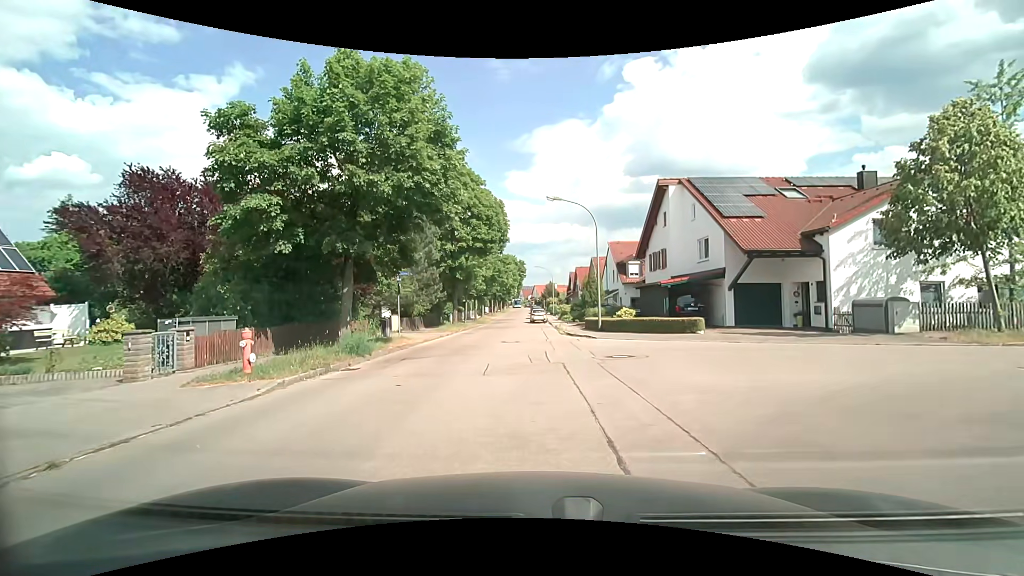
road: residential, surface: asphalt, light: Day
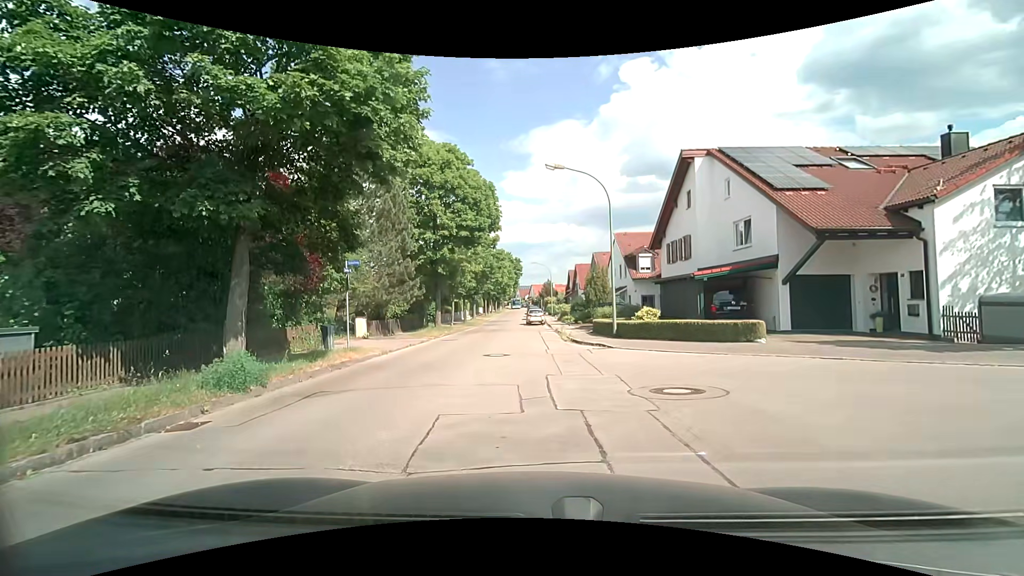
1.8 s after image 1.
(0.0, +5.9) m; +2°
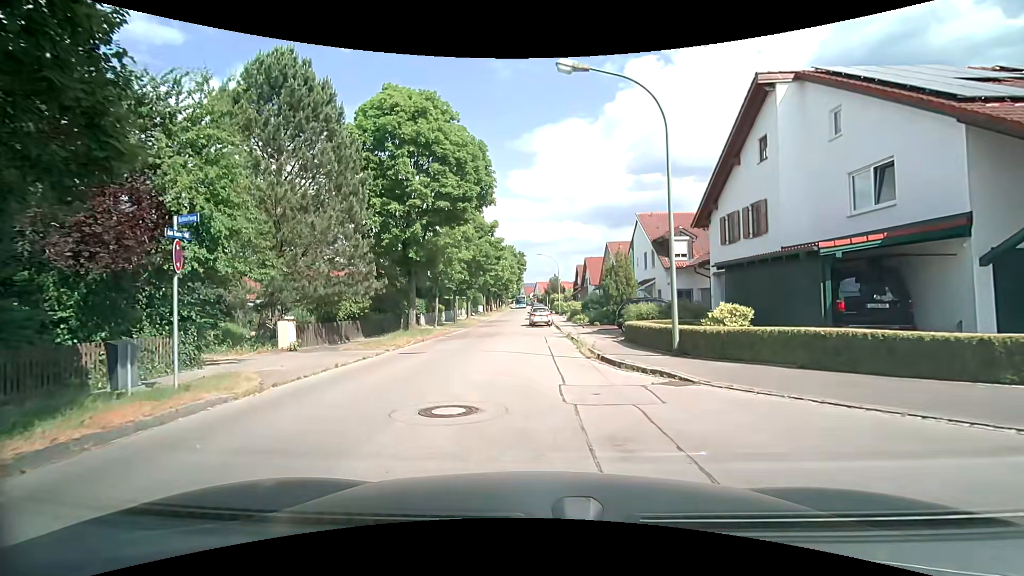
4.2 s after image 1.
(-0.1, +8.7) m; -1°
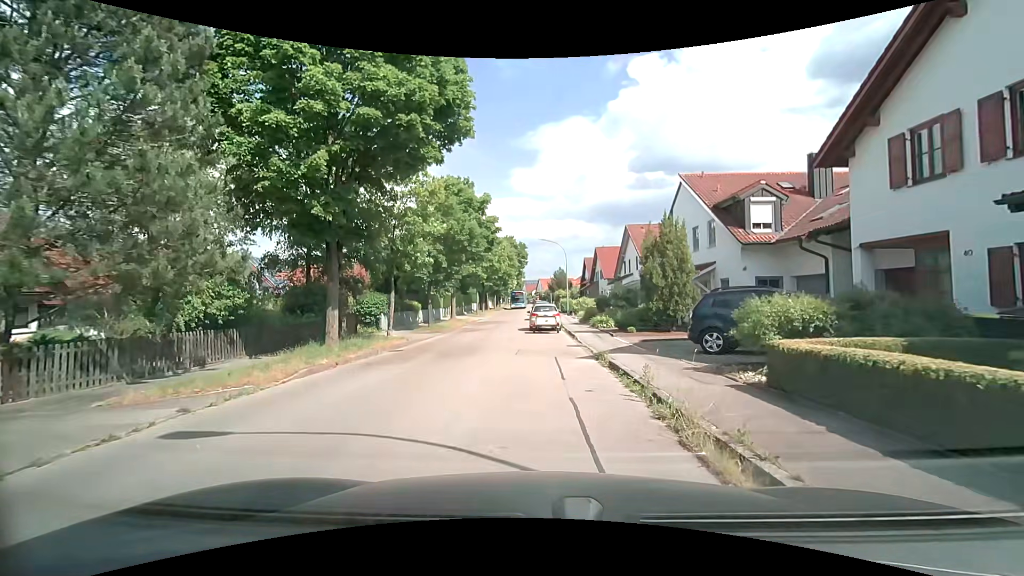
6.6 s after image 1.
(-0.1, +10.7) m; +1°
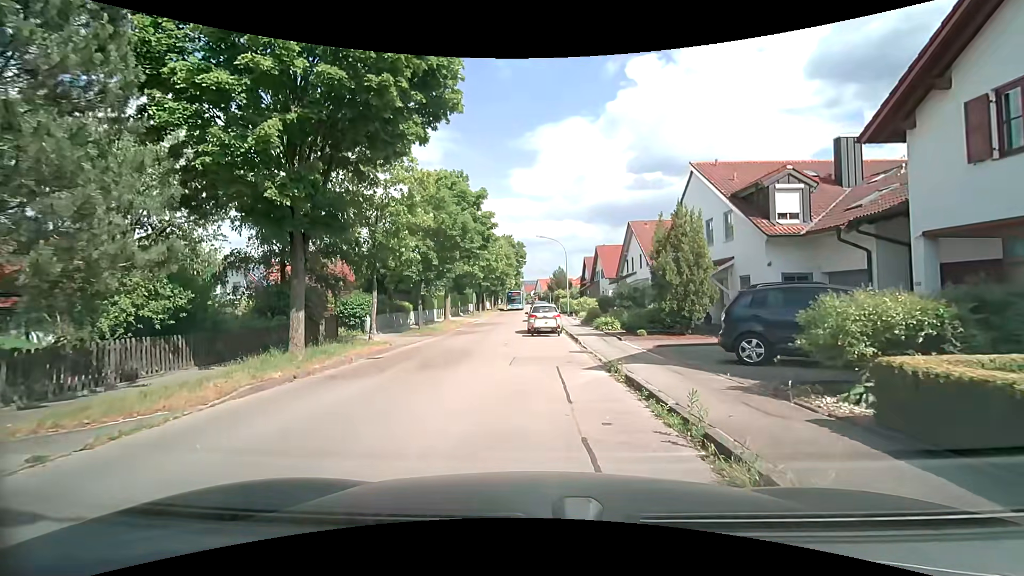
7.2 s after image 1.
(-0.1, +2.2) m; -1°
